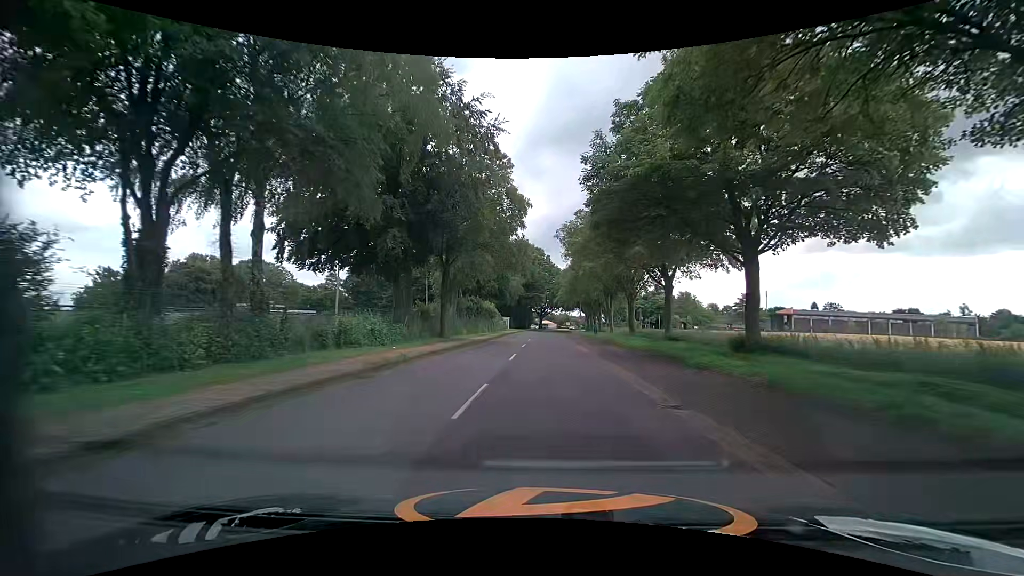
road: tertiary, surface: asphalt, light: Day
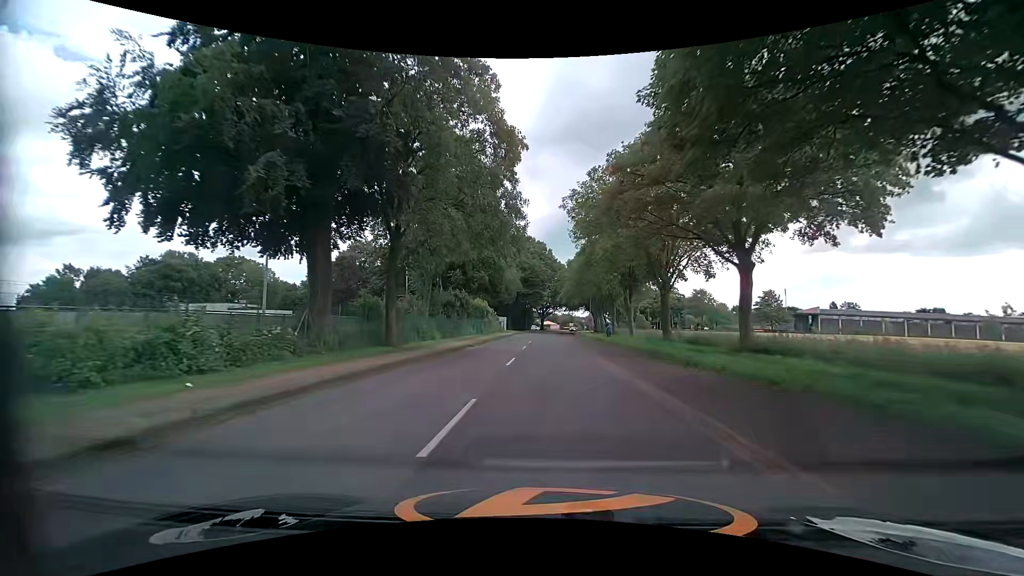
(-0.1, +14.1) m; 0°
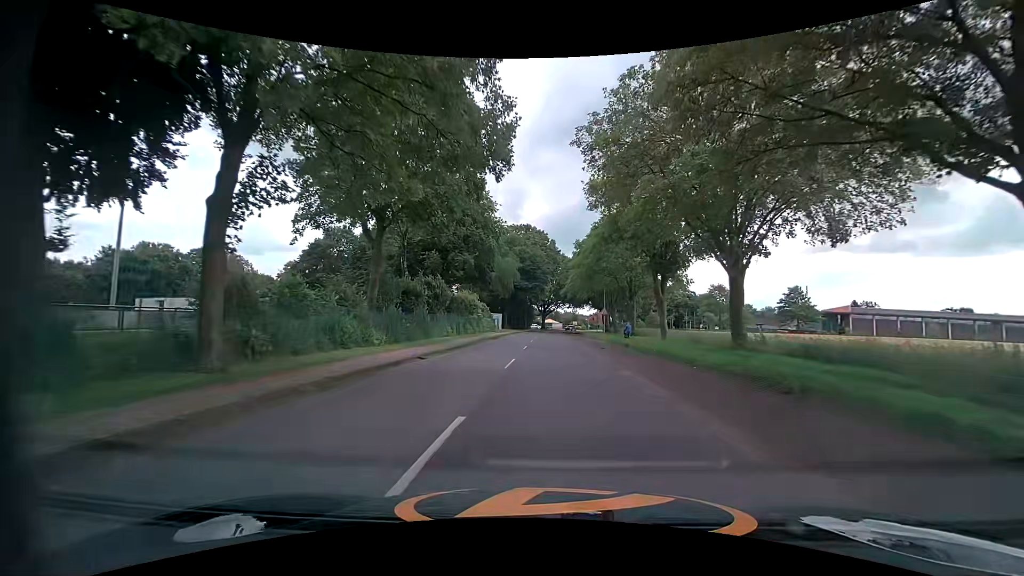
(-0.2, +13.8) m; -1°
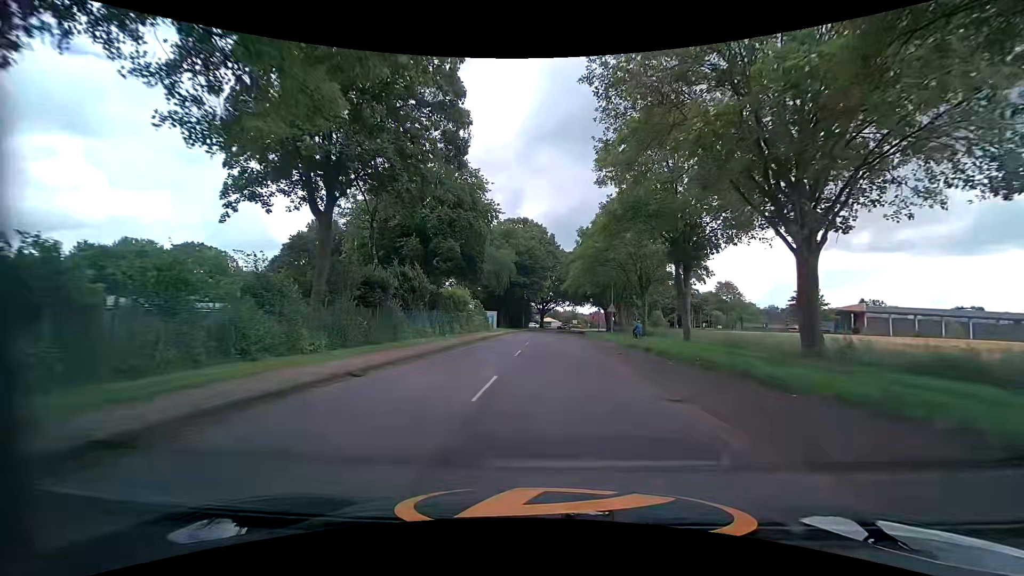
(+0.1, +6.8) m; 0°
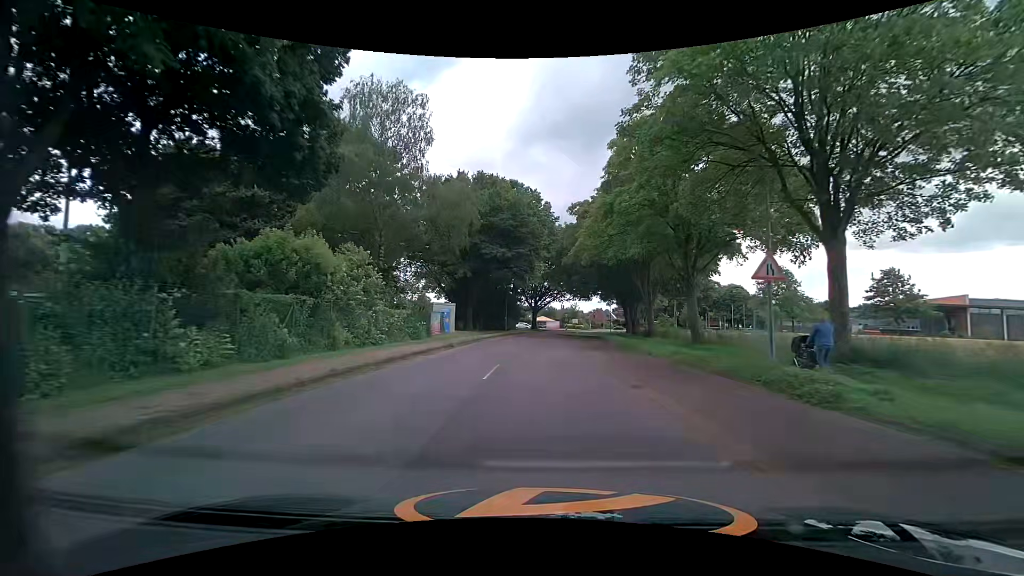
(+0.4, +32.5) m; +1°
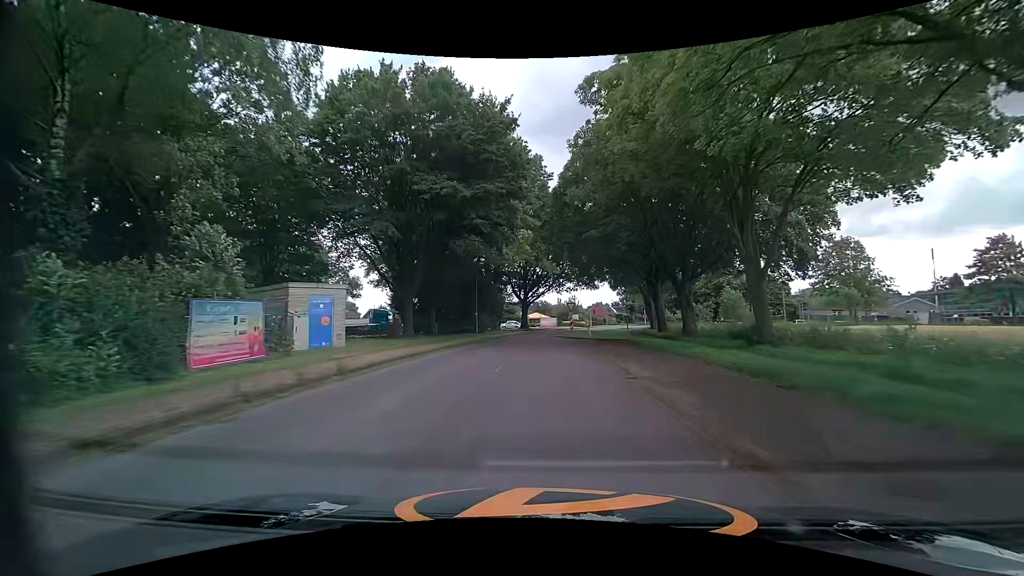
(+0.3, +24.3) m; +1°
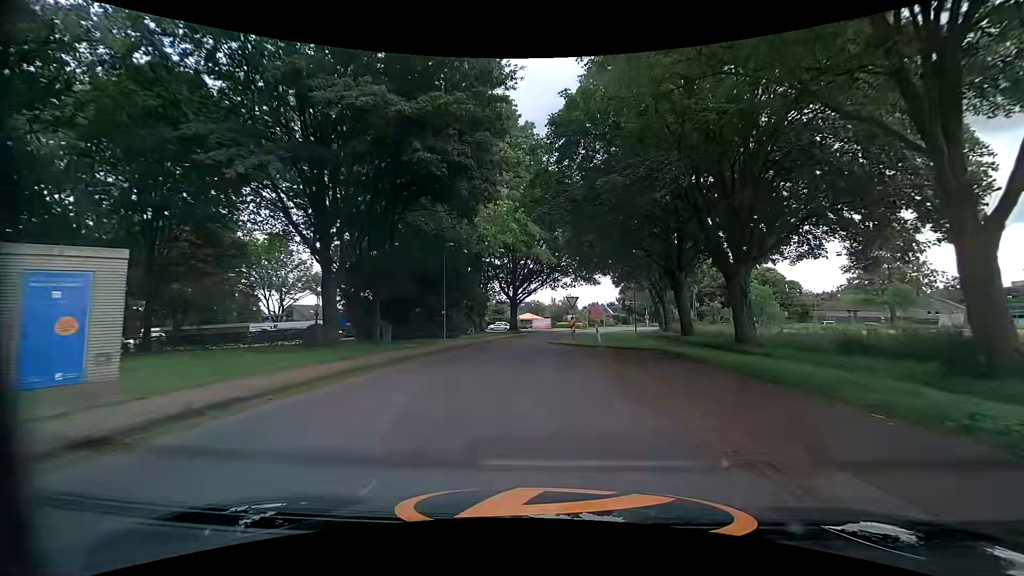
(0.0, +11.2) m; +1°
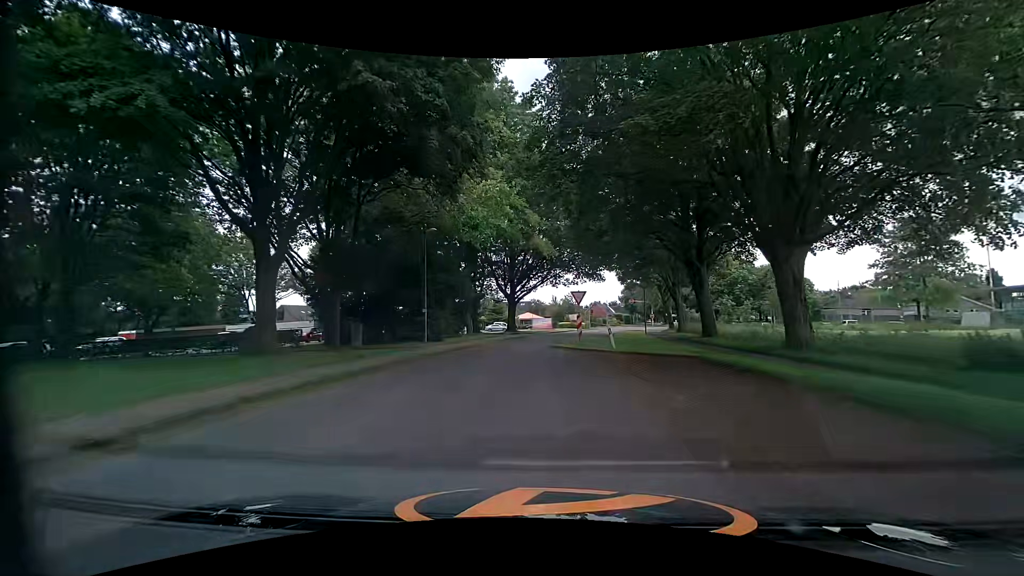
(-0.1, +5.2) m; -1°
